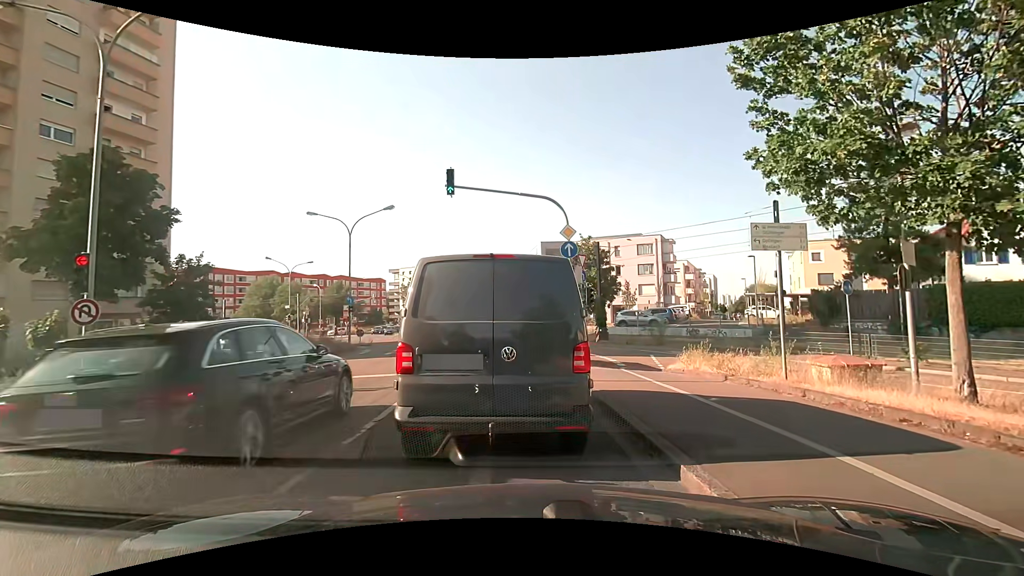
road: secondary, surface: asphalt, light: Day
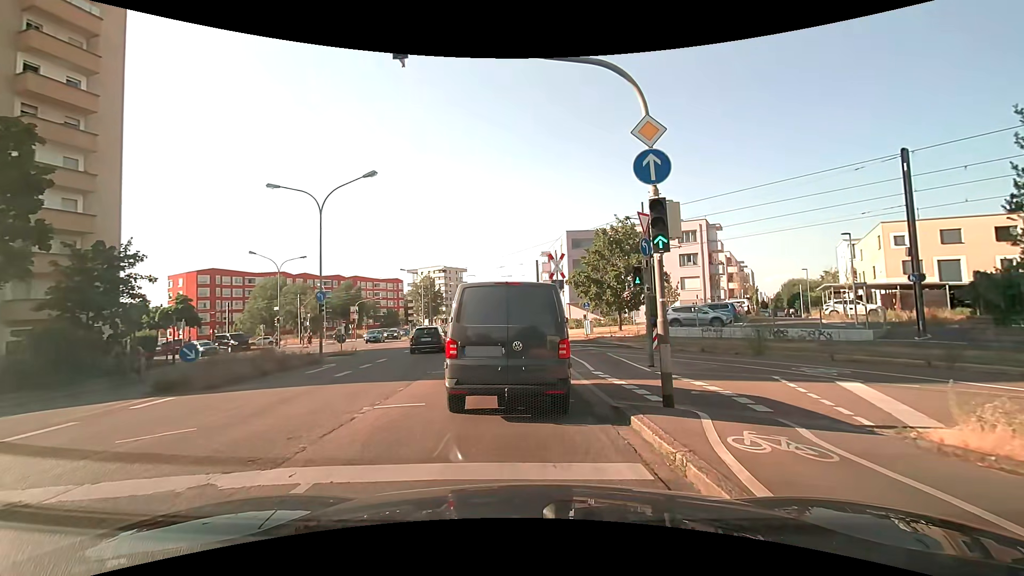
(-0.4, +9.1) m; -4°
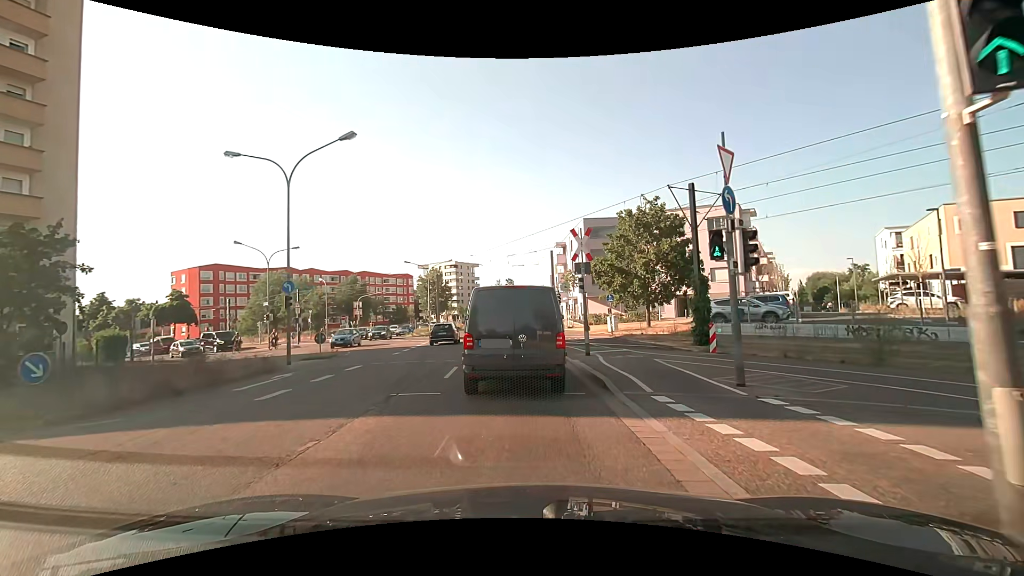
(-0.1, +5.4) m; -1°
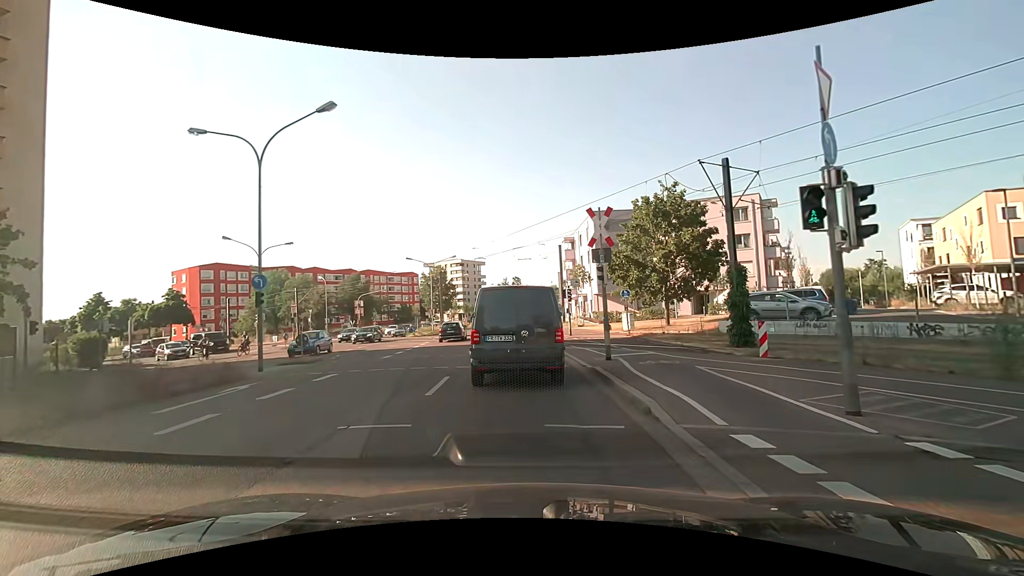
(0.0, +3.1) m; -1°
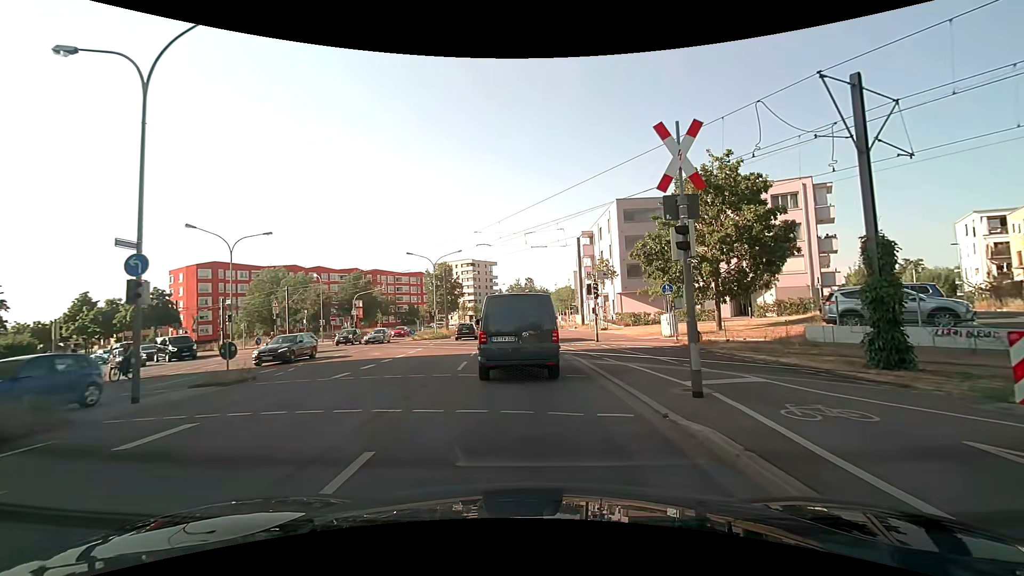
(-0.1, +6.9) m; -2°
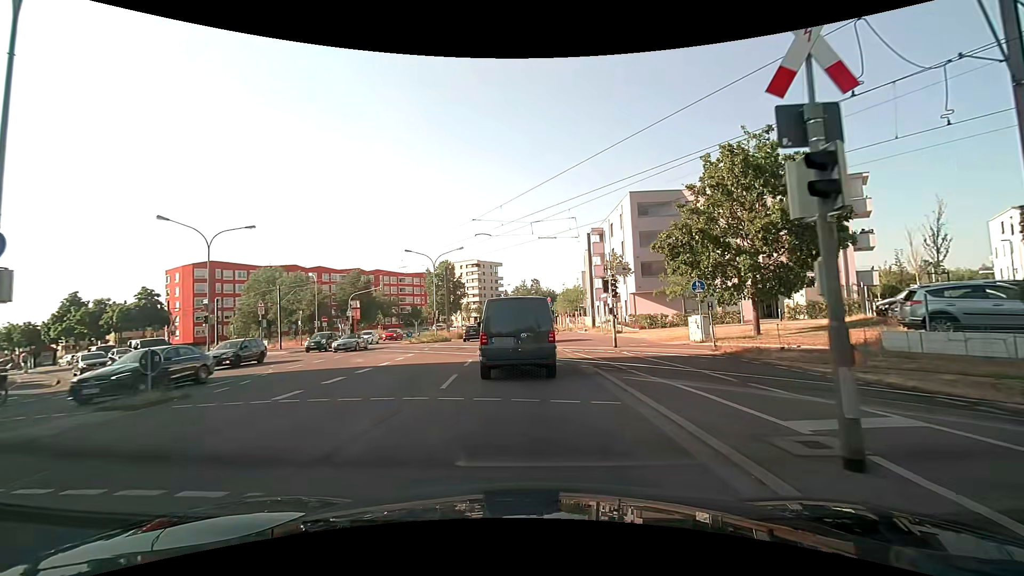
(0.0, +3.8) m; 0°
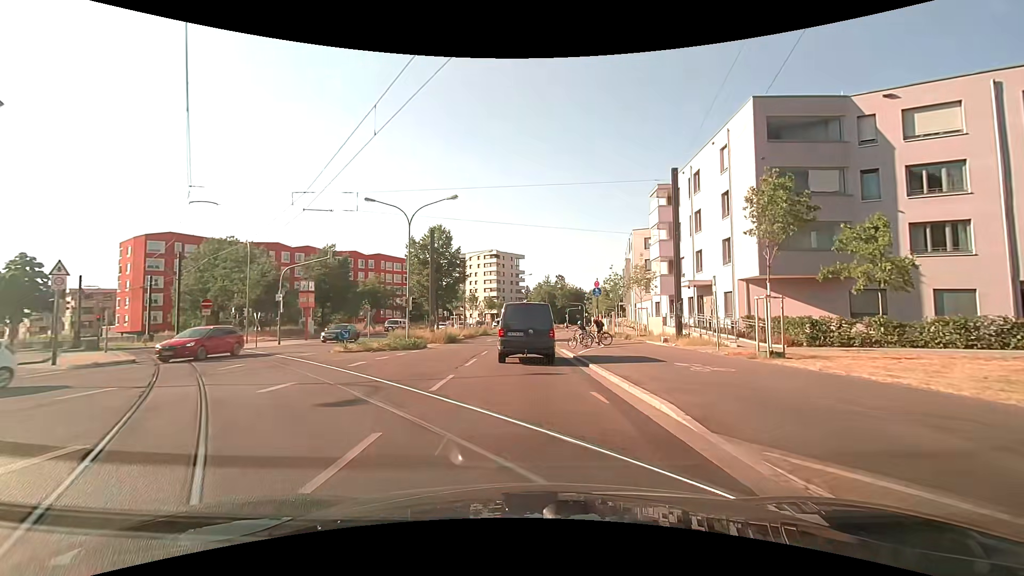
(-0.6, +21.2) m; -3°
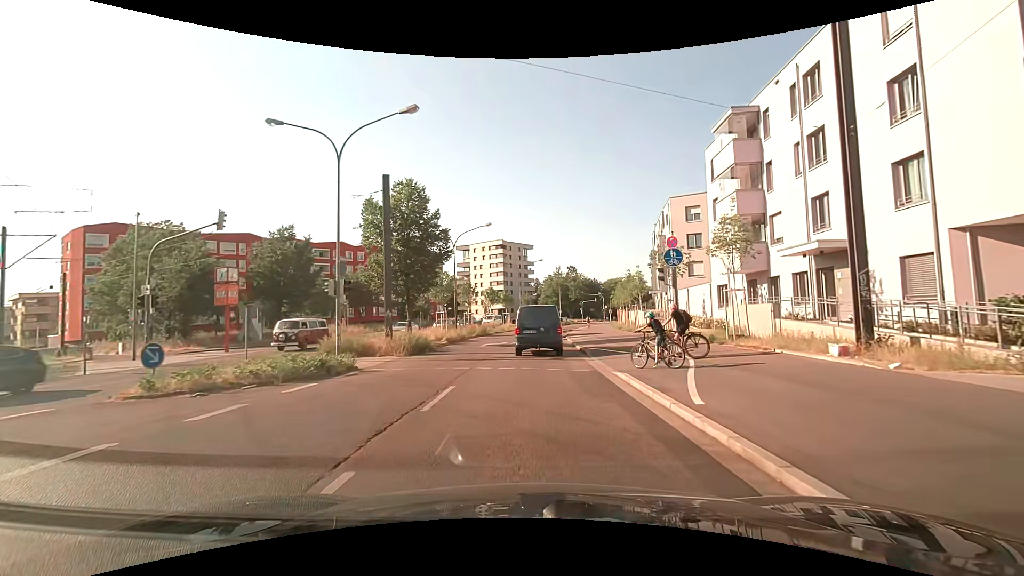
(+0.1, +14.0) m; 0°
(0, +10) (0, +20) (0, +30) (0, +40) (+1, +50) (+2, +60) (+4, +70) (+6, +80) (+8, +89) (+11, +99) m
